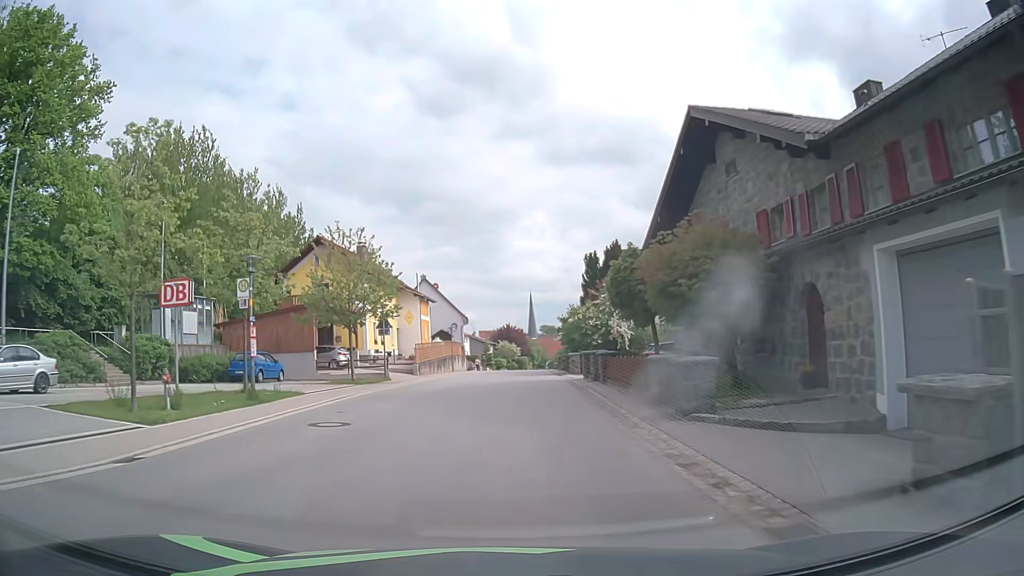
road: tertiary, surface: asphalt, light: Day
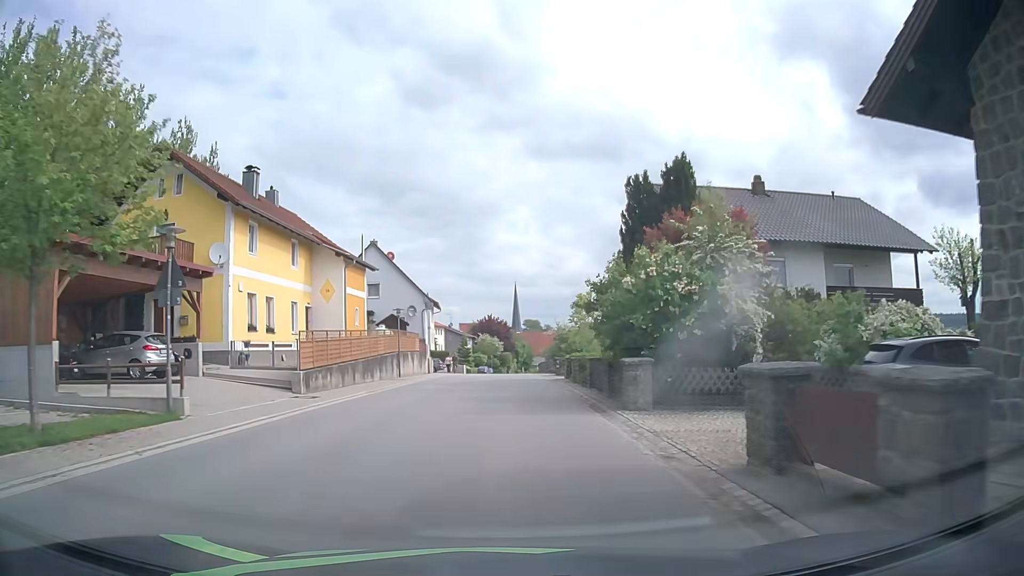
(+0.3, +20.9) m; +1°
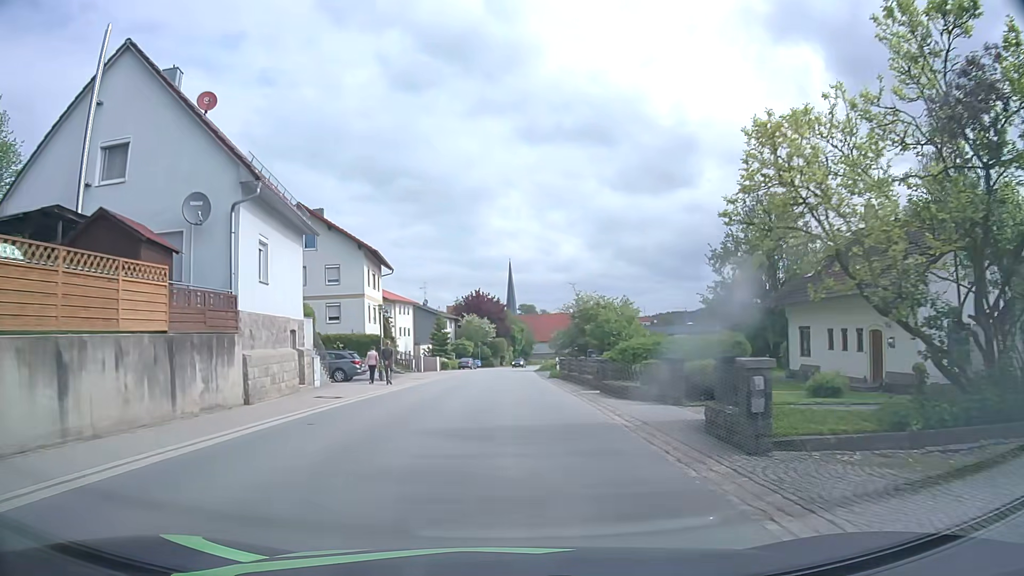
(+0.2, +35.6) m; +1°
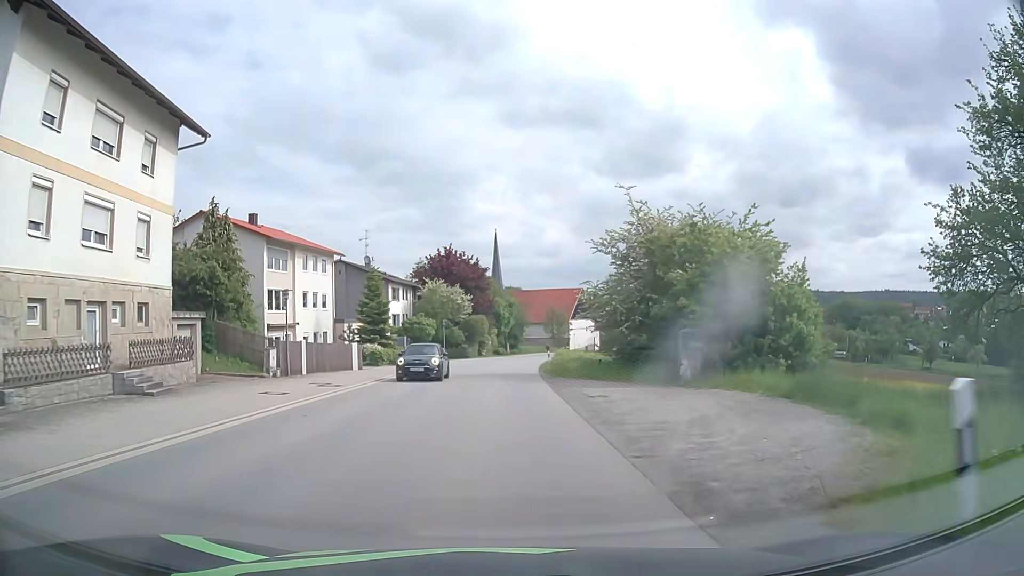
(+0.4, +36.0) m; +1°
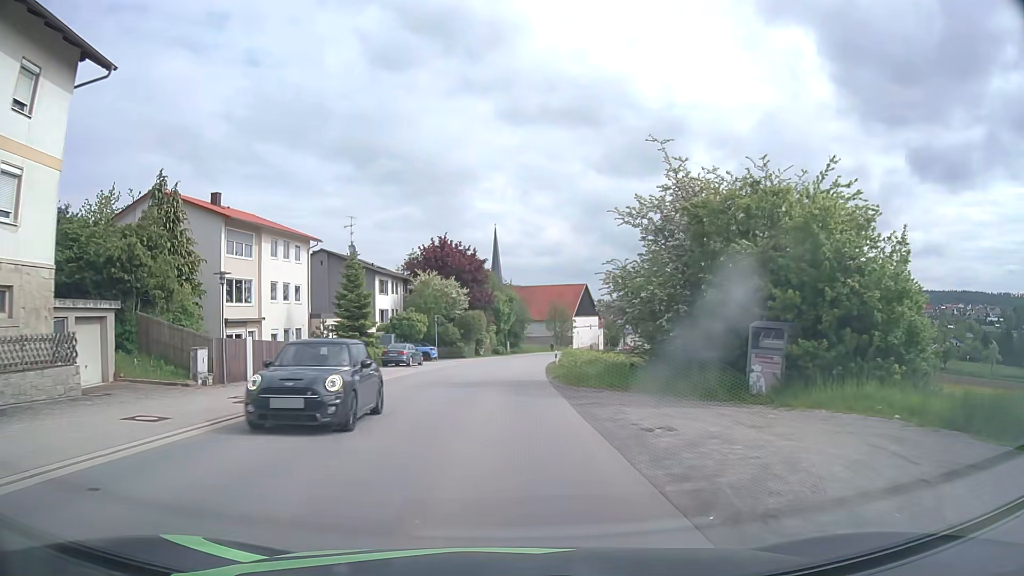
(0.0, +7.1) m; 0°
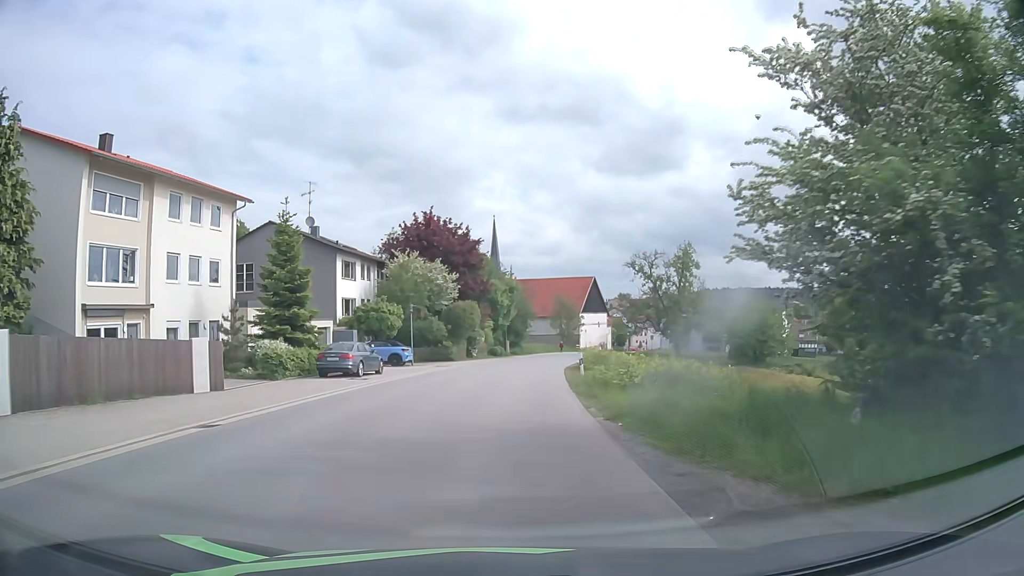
(-0.1, +14.2) m; 0°
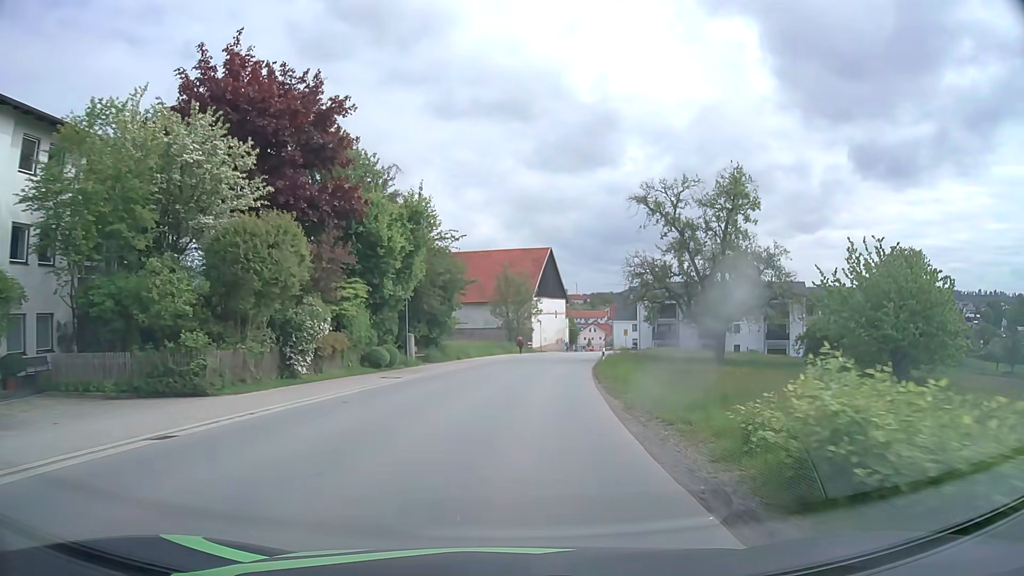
(+1.3, +36.6) m; +5°
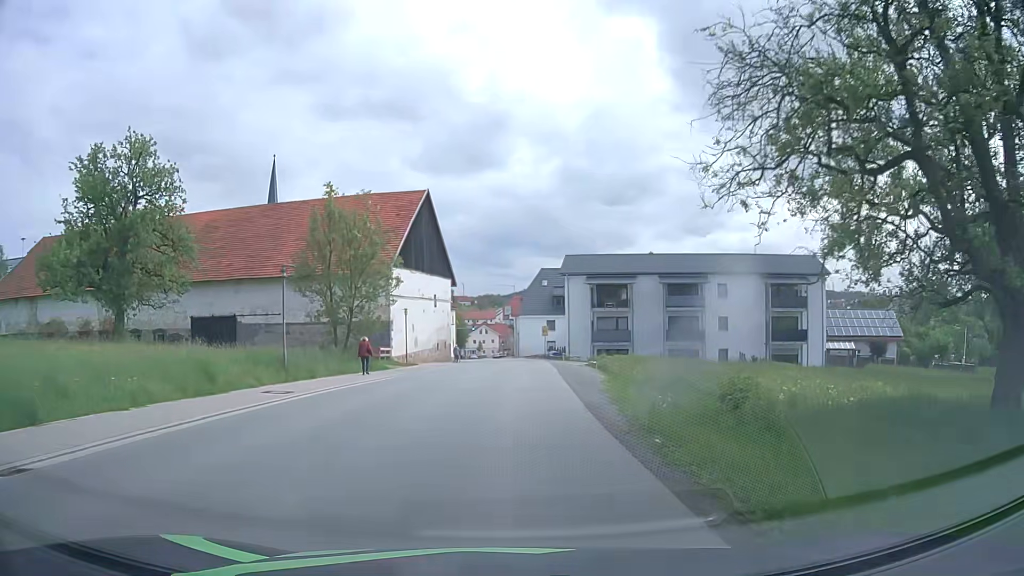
(+3.1, +36.8) m; +10°
(0, +10) (0, +20) (+1, +30) (+1, +40) (+1, +50) (+2, +60) (+1, +70) (+1, +80) (0, +90) (-2, +100) m
